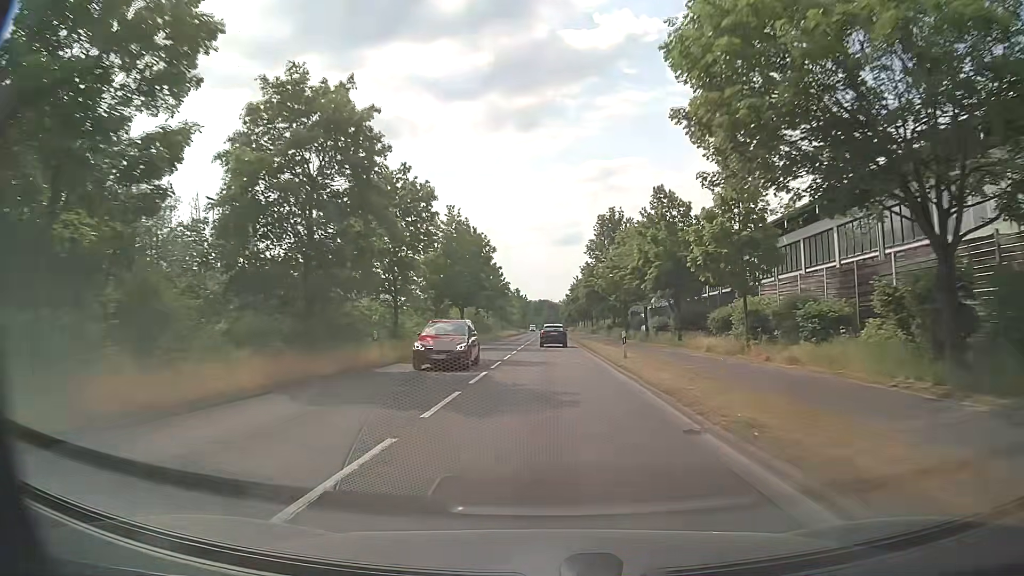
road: primary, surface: asphalt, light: Day
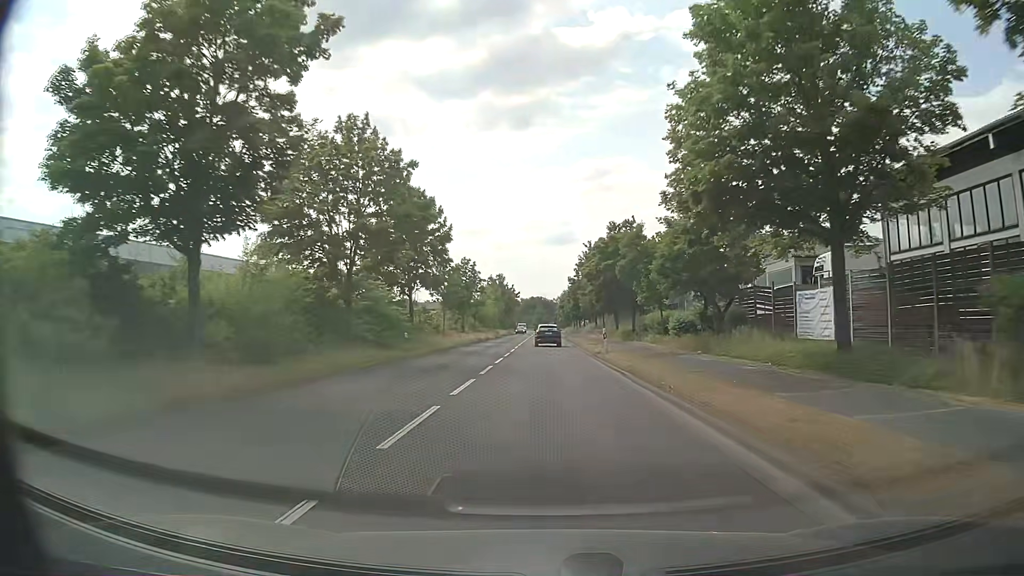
(+0.2, +45.3) m; 0°
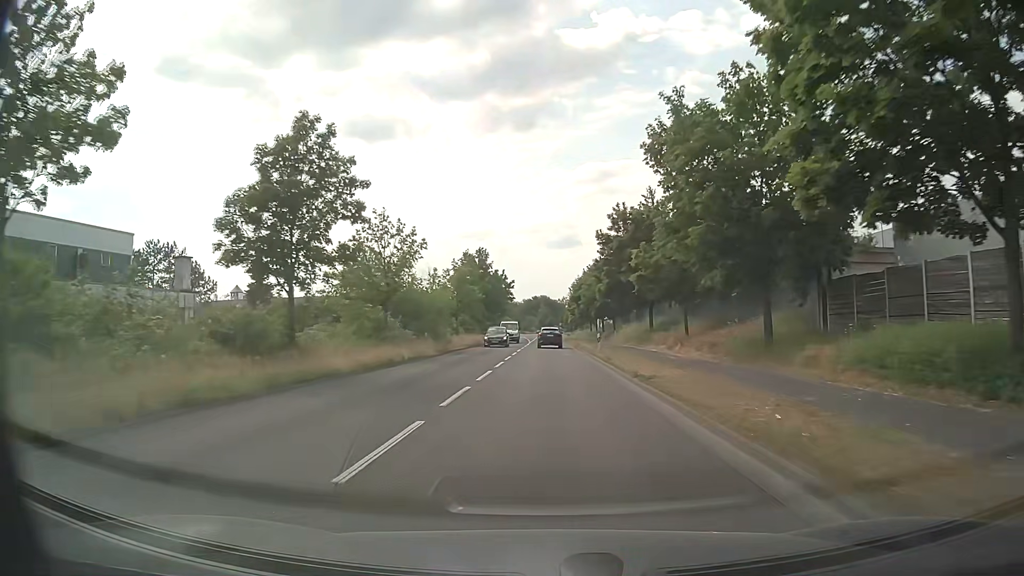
(+0.1, +44.2) m; 0°
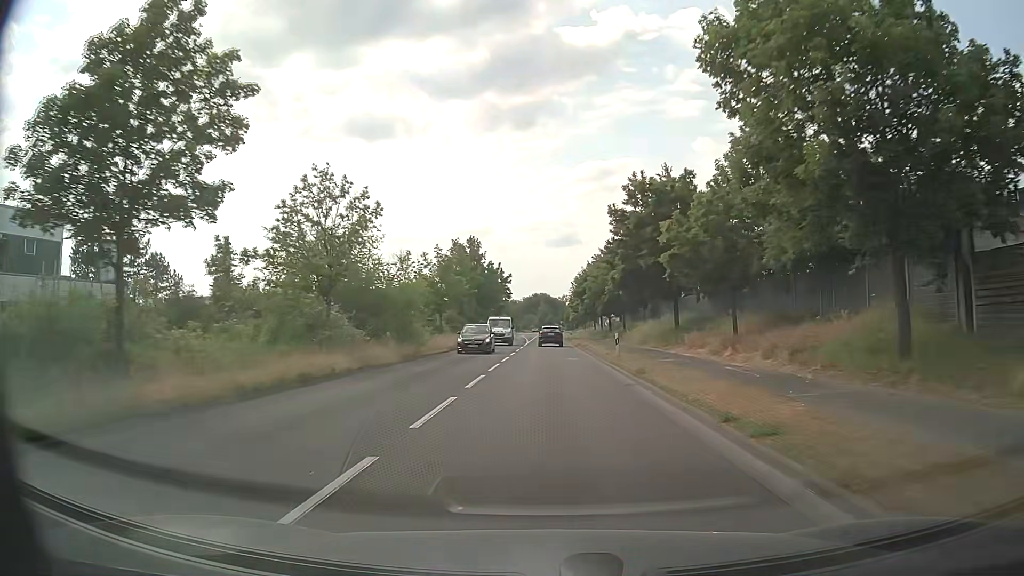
(0.0, +8.9) m; 0°
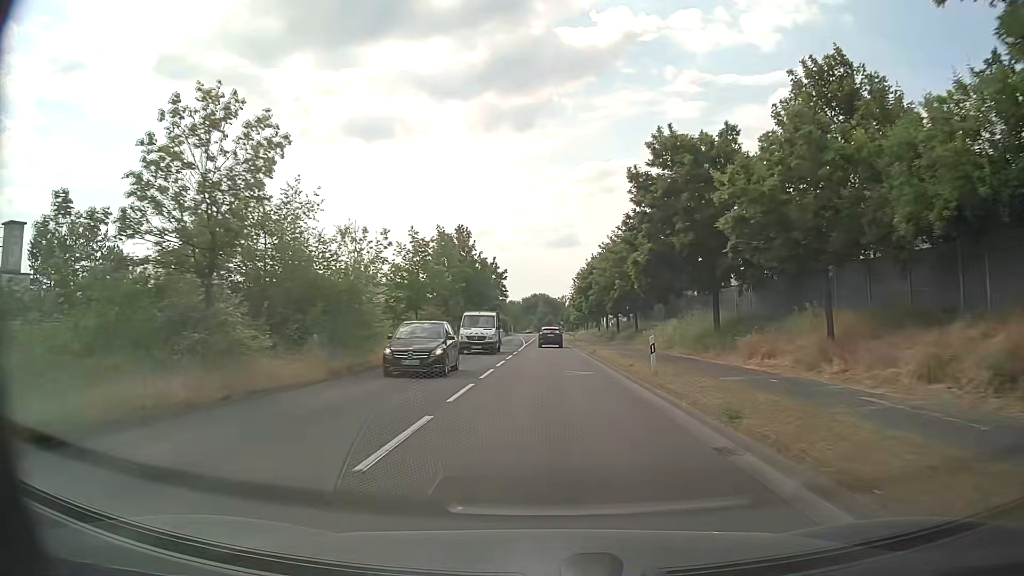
(0.0, +8.9) m; 0°
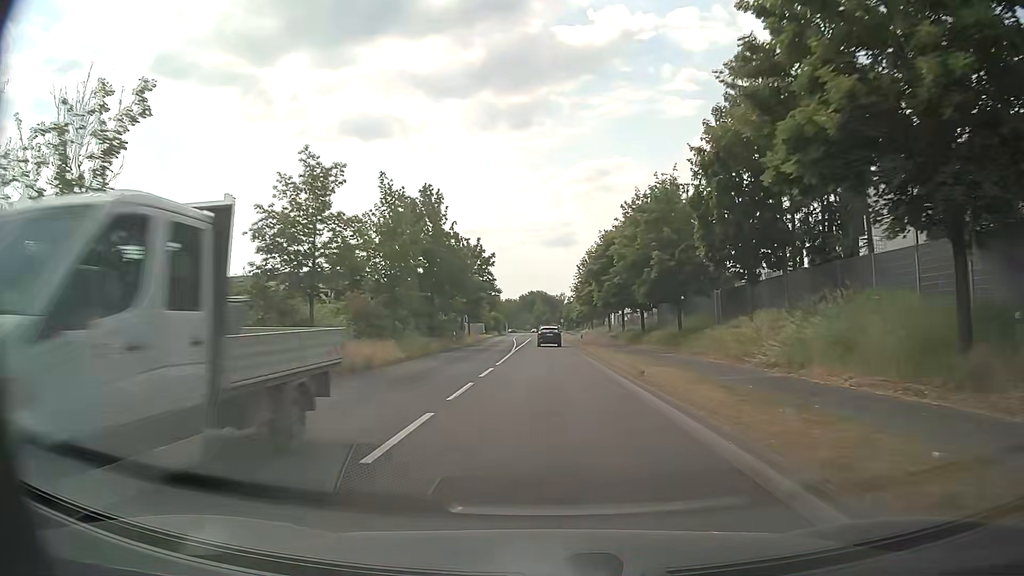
(+0.1, +18.0) m; +1°
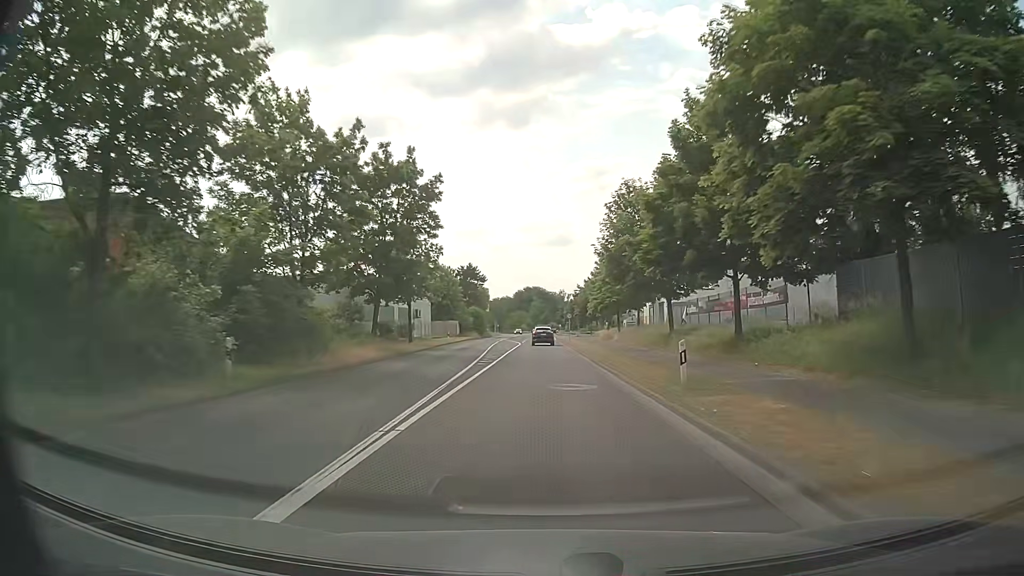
(-0.1, +36.3) m; 0°
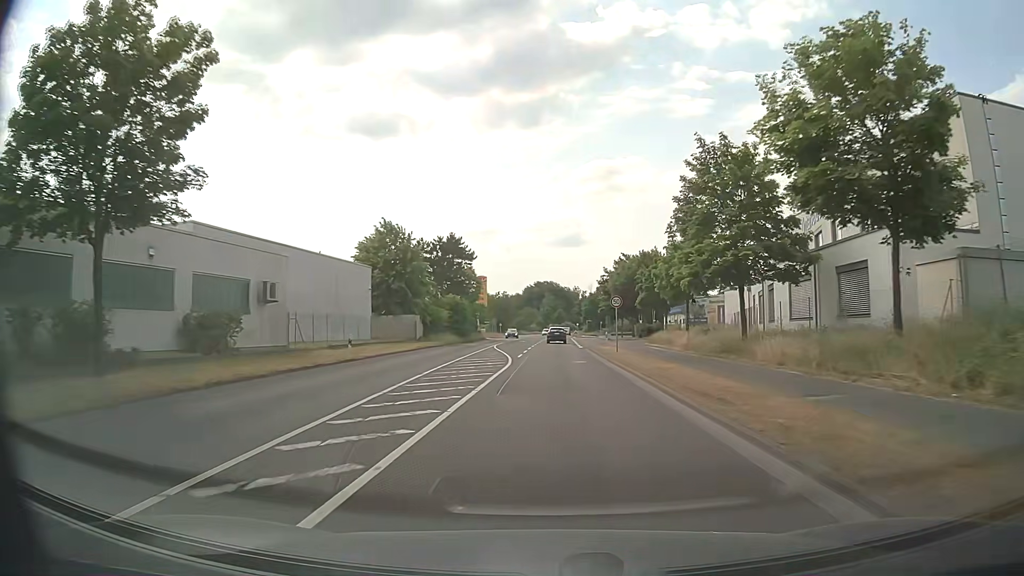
(0.0, +36.3) m; 0°
(0, +10) (0, +20) (0, +30) (0, +40) (+1, +50) (+1, +60) (+1, +70) (+1, +80) (+1, +90) (+2, +100) m
